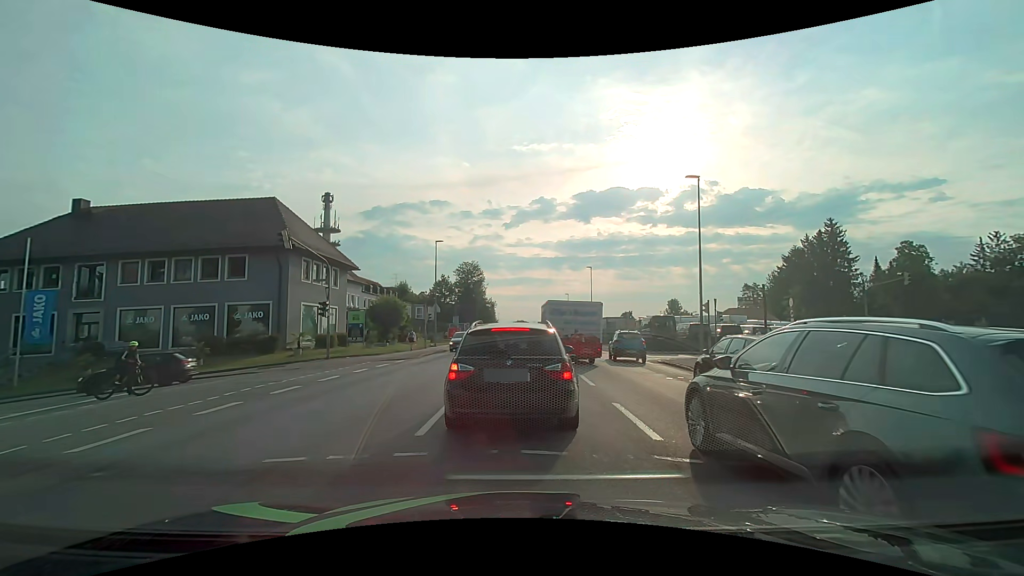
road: tertiary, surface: asphalt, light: Day
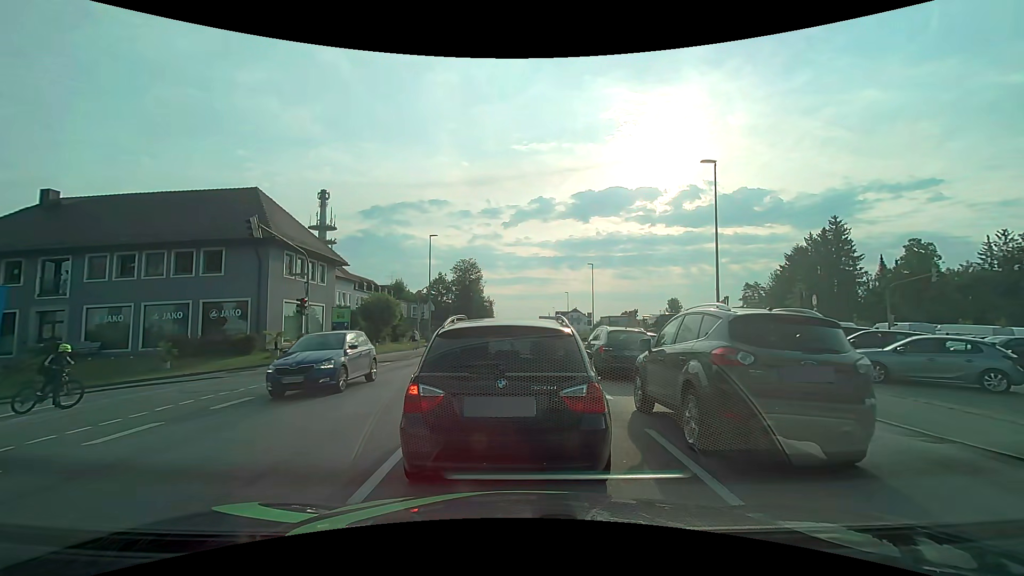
(0.0, +2.4) m; +1°
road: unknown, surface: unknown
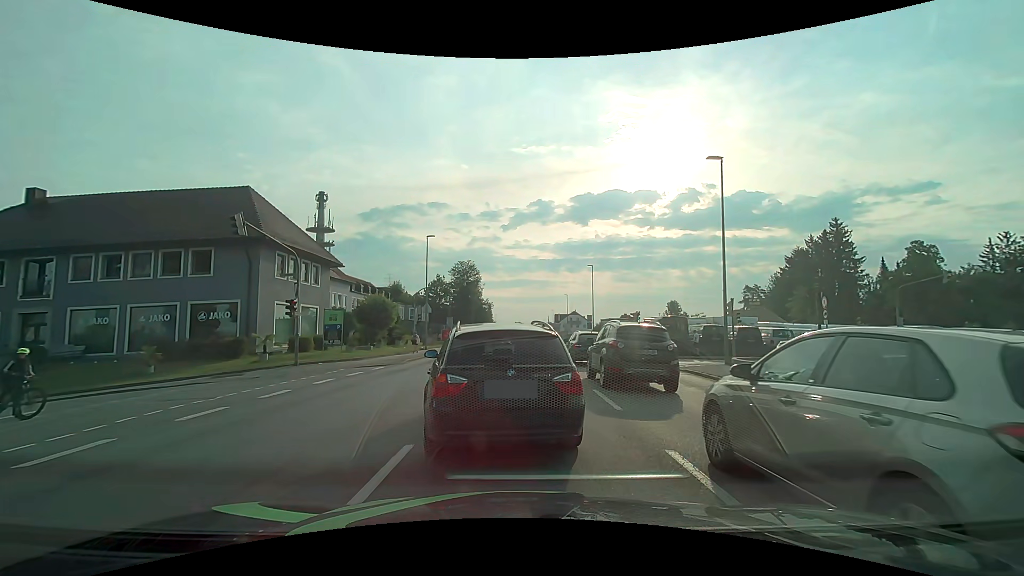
(0.0, +1.1) m; +1°
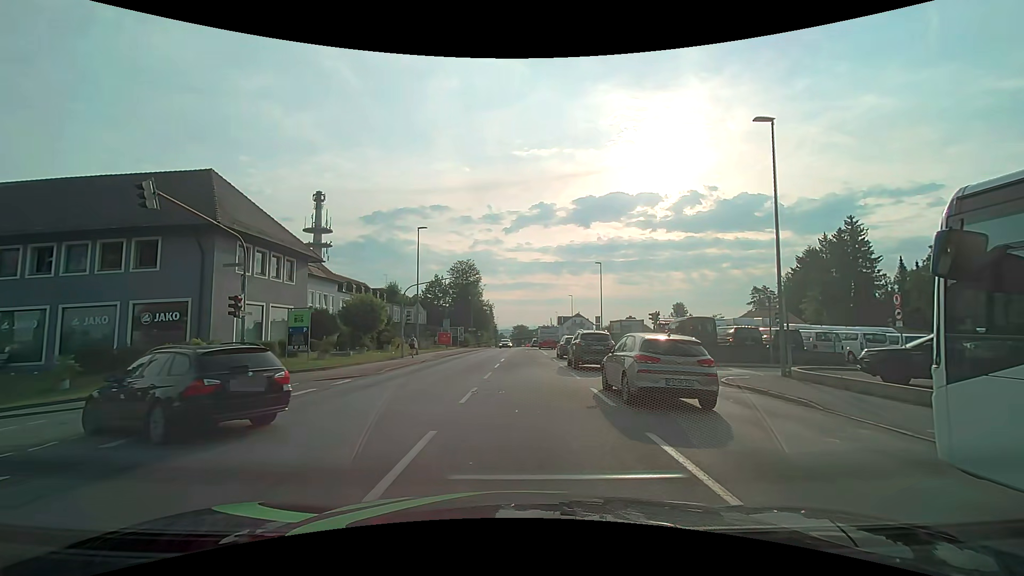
(-0.1, +5.1) m; -1°
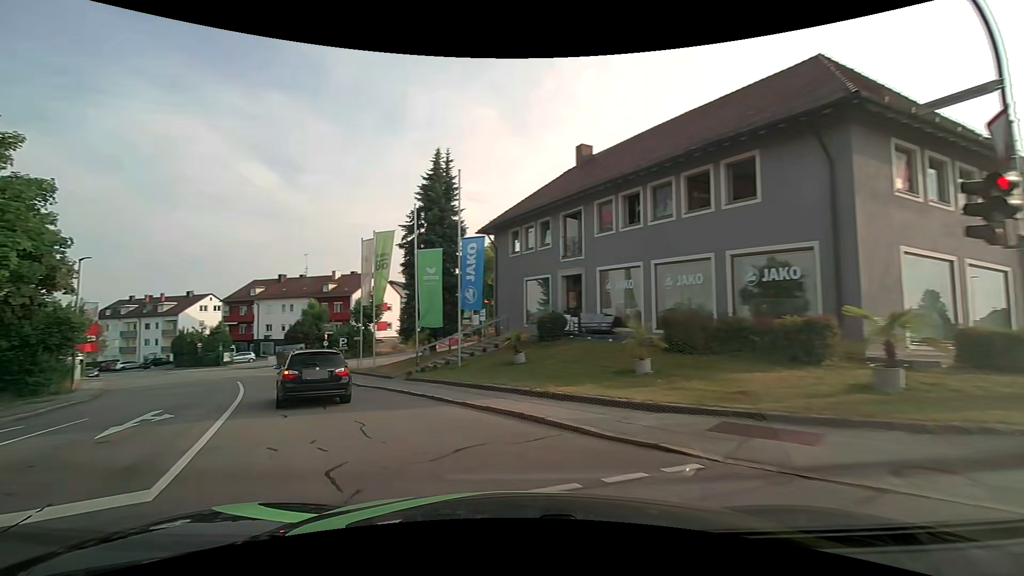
(-6.1, +12.3) m; -62°
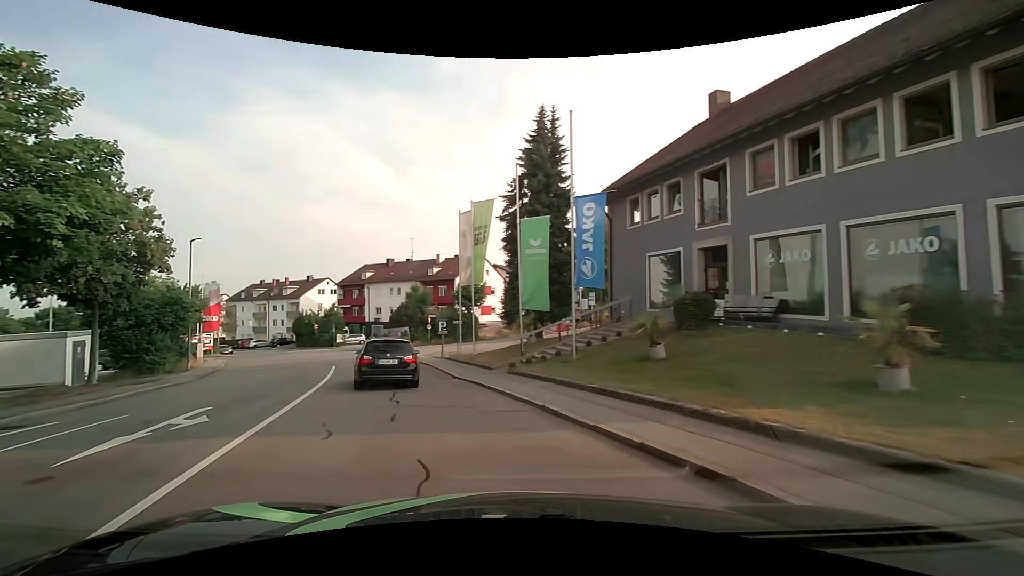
(-0.4, +4.3) m; -11°
